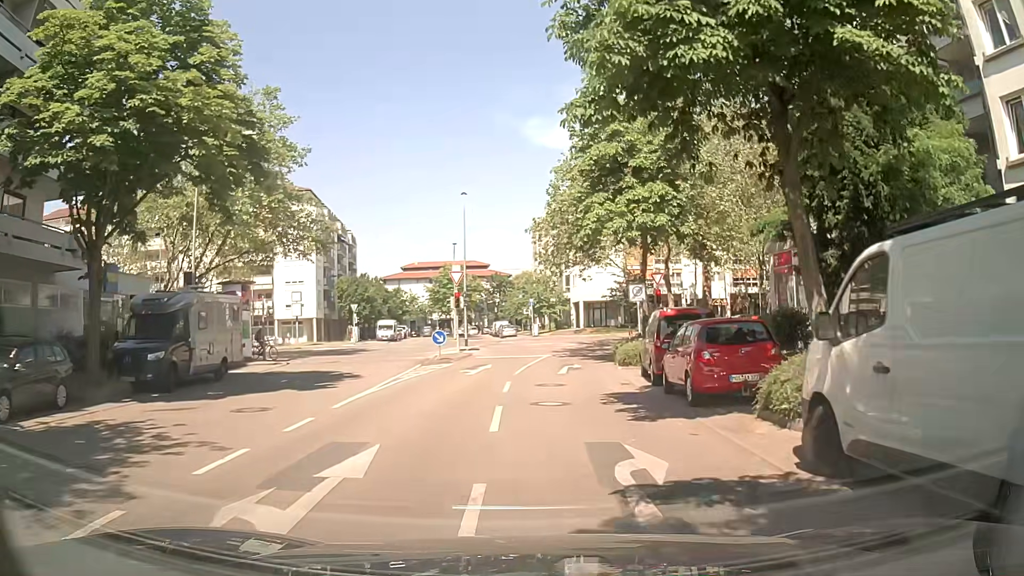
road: residential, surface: asphalt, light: Day
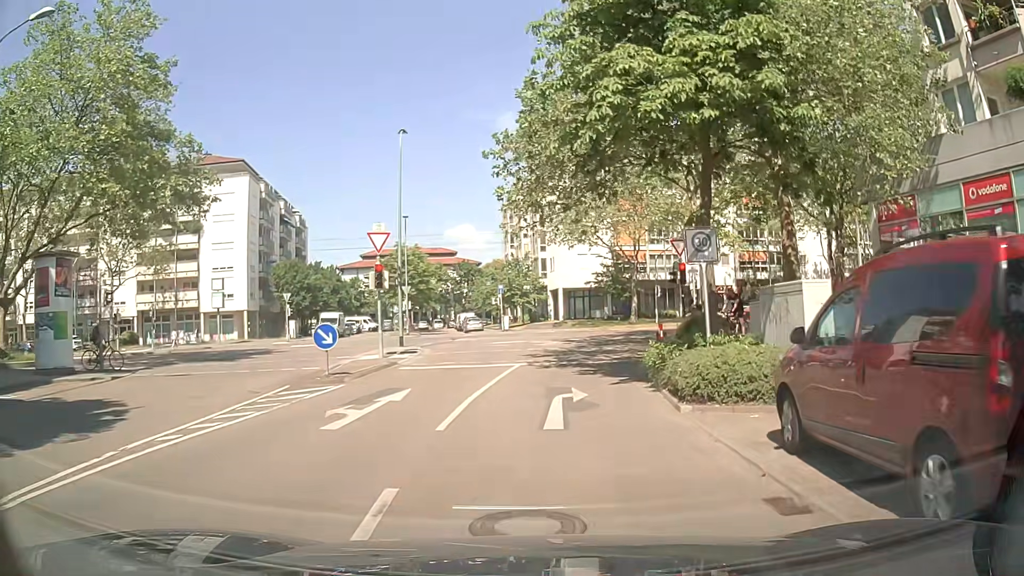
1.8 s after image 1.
(+0.1, +12.5) m; +2°
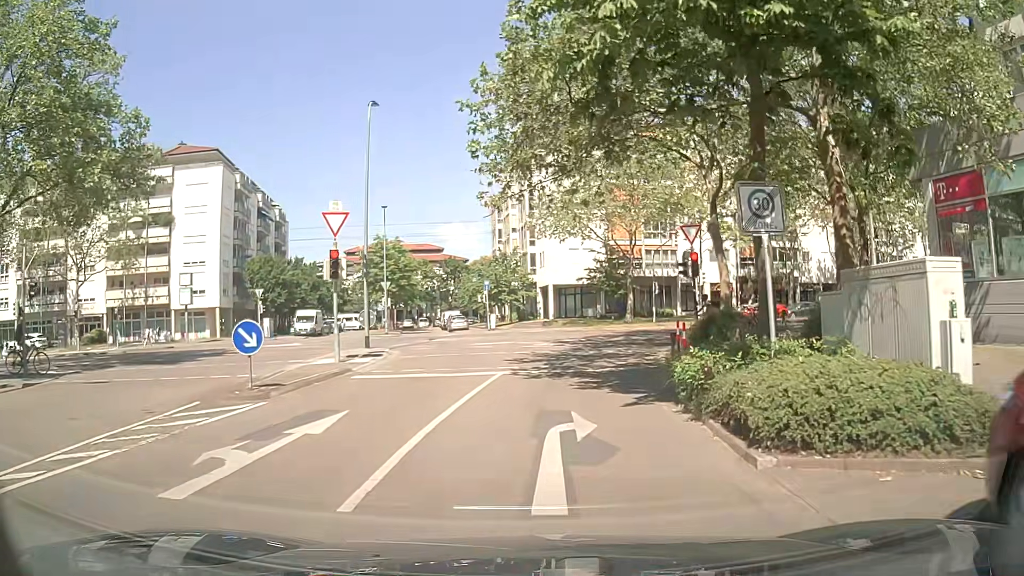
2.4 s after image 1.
(0.0, +3.8) m; +3°
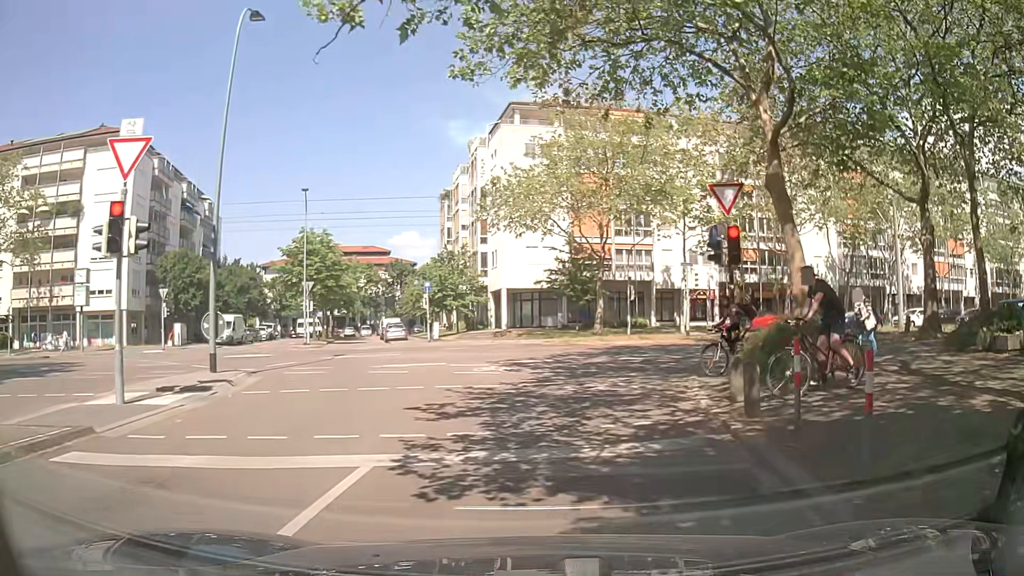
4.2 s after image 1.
(-0.1, +8.5) m; +2°
